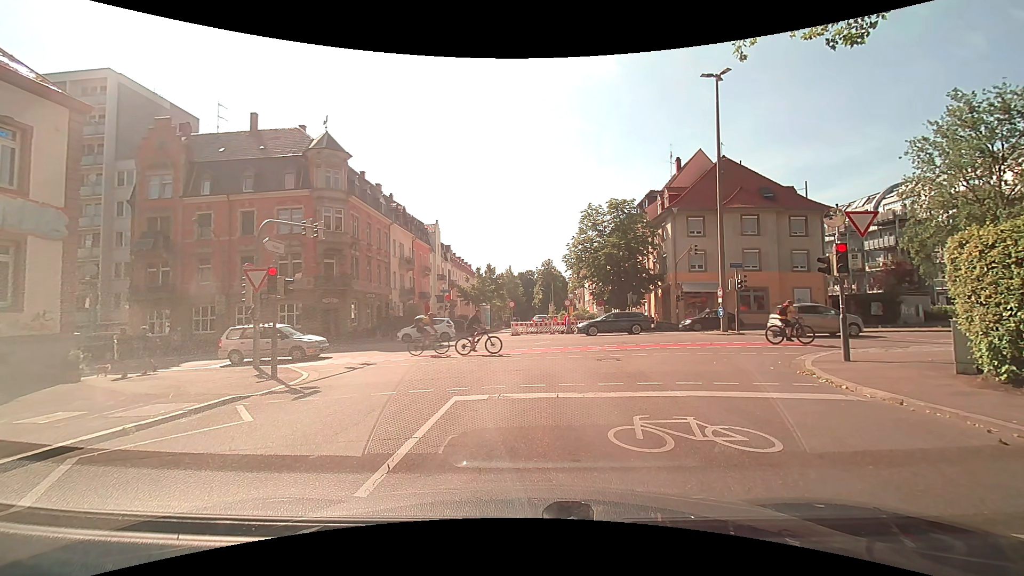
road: residential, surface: asphalt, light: Day
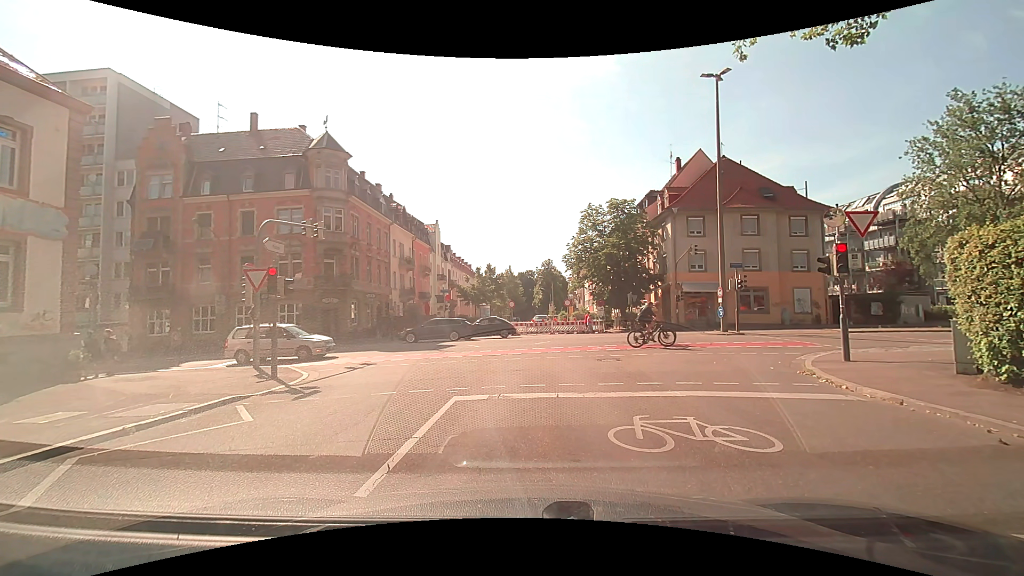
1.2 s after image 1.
(0.0, 0.0) m; 0°
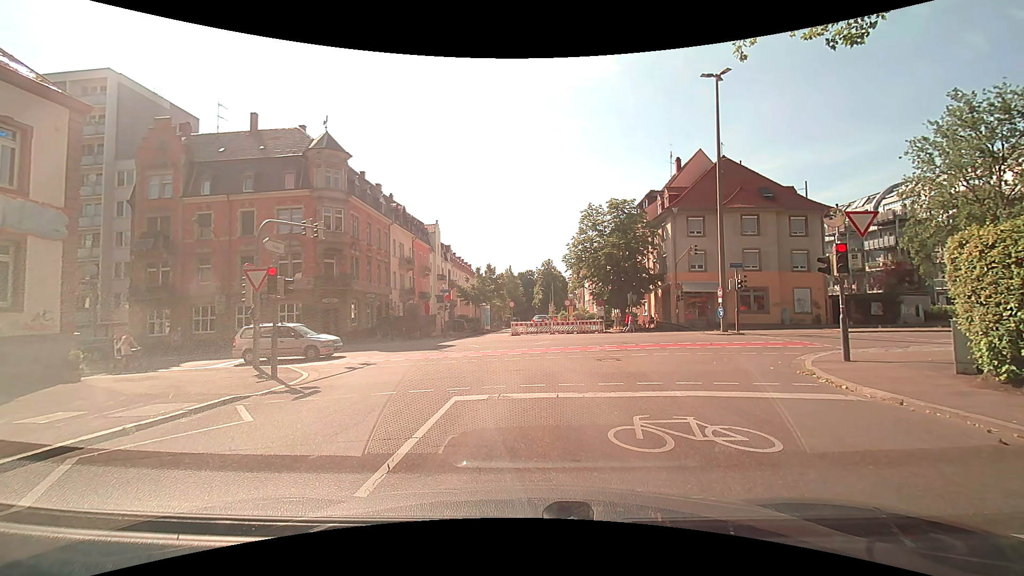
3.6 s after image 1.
(0.0, 0.0) m; 0°
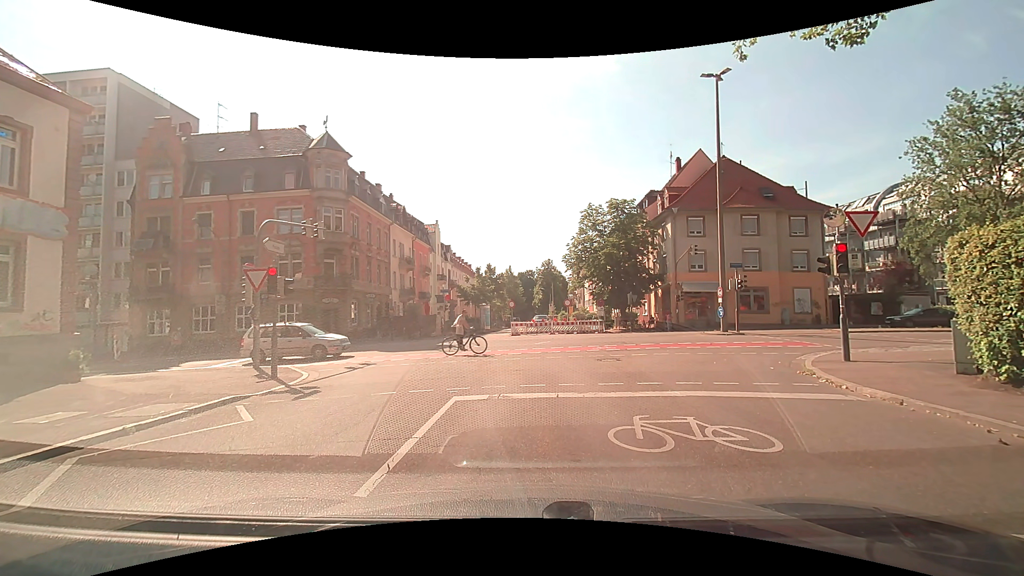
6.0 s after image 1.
(0.0, 0.0) m; 0°
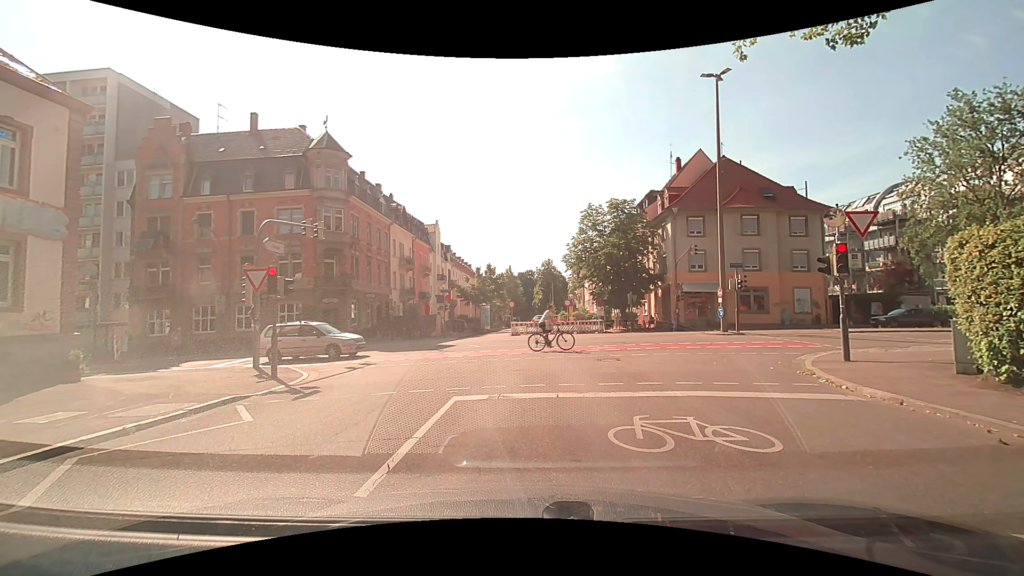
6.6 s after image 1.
(0.0, 0.0) m; 0°
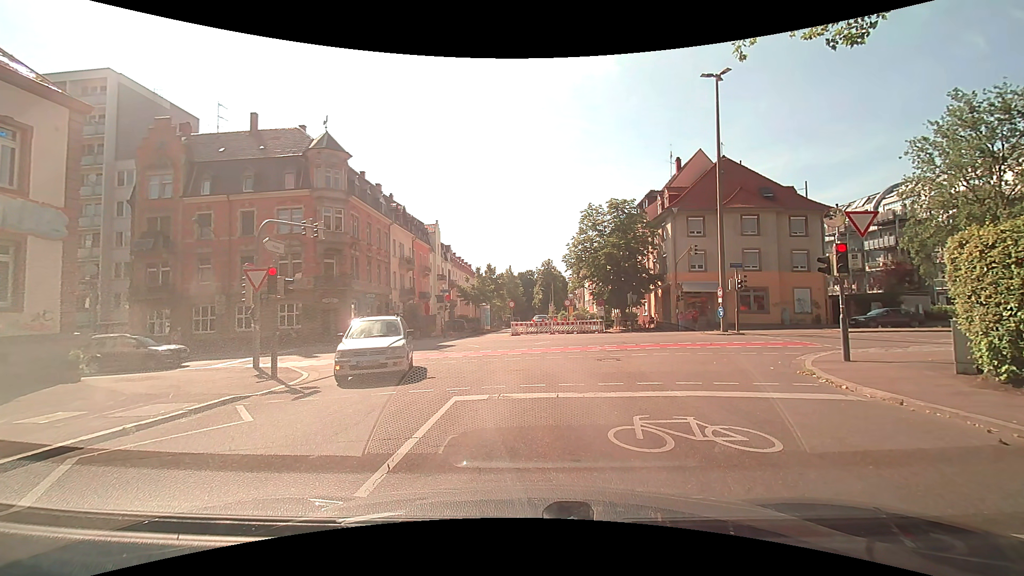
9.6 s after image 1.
(0.0, 0.0) m; 0°
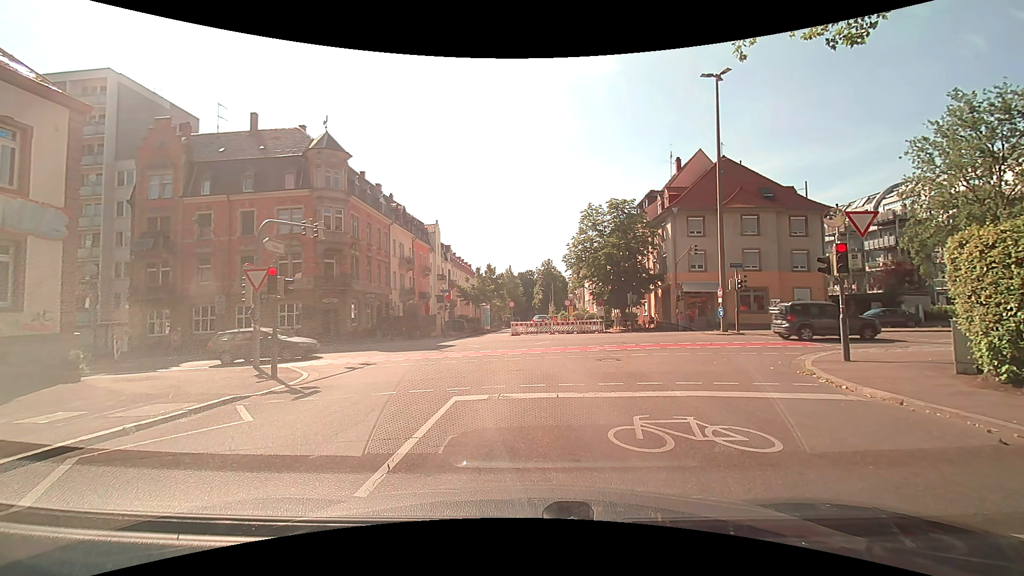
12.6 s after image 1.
(0.0, 0.0) m; 0°
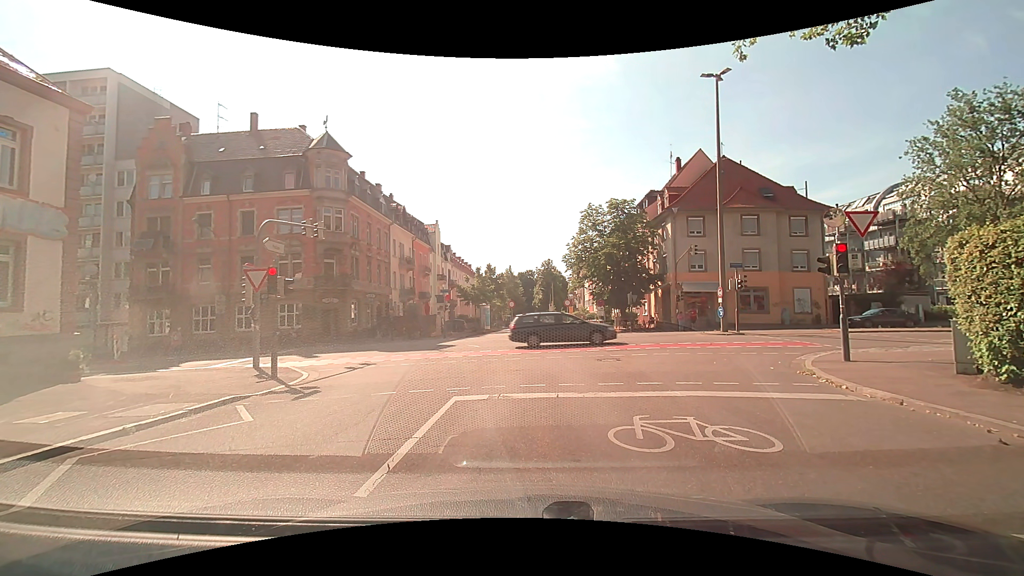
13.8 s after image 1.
(0.0, 0.0) m; 0°
